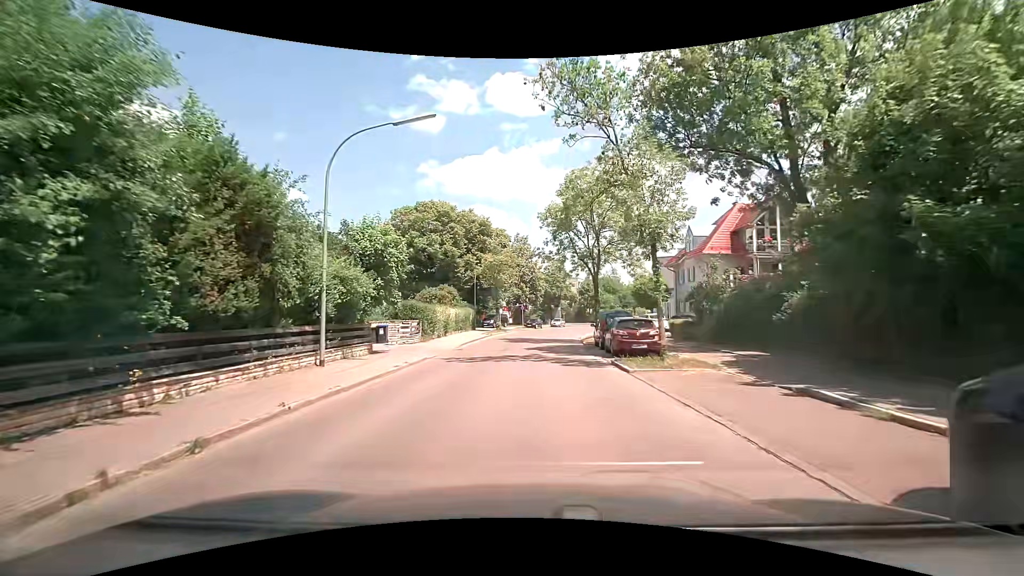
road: tertiary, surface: asphalt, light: Day
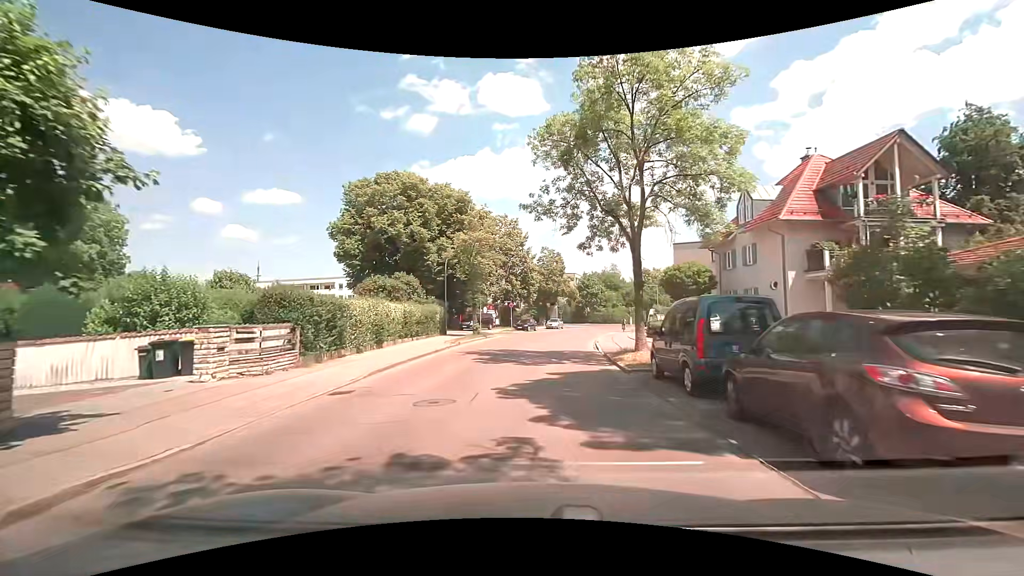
(+0.2, +14.1) m; +1°
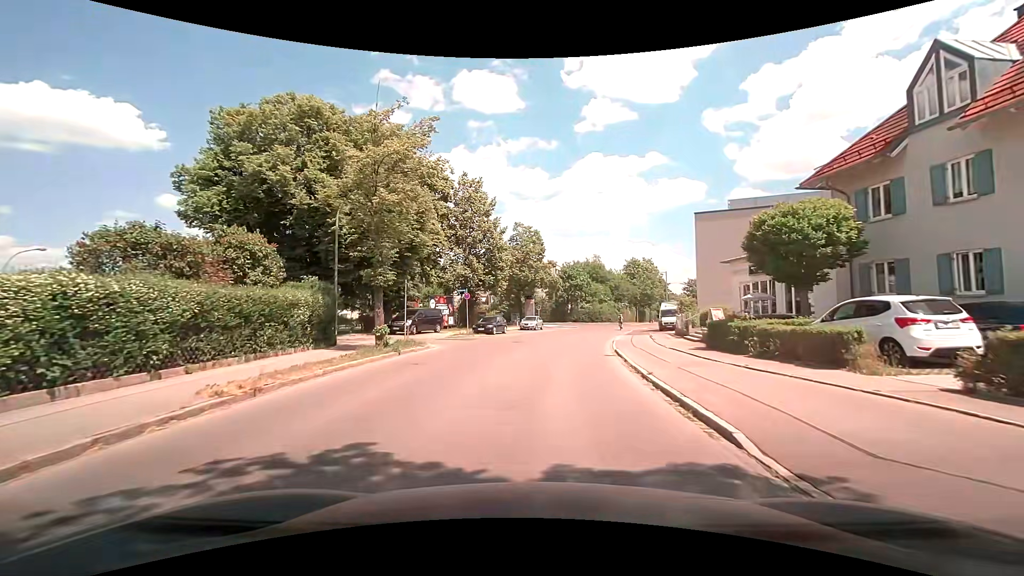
(+0.2, +18.1) m; +2°
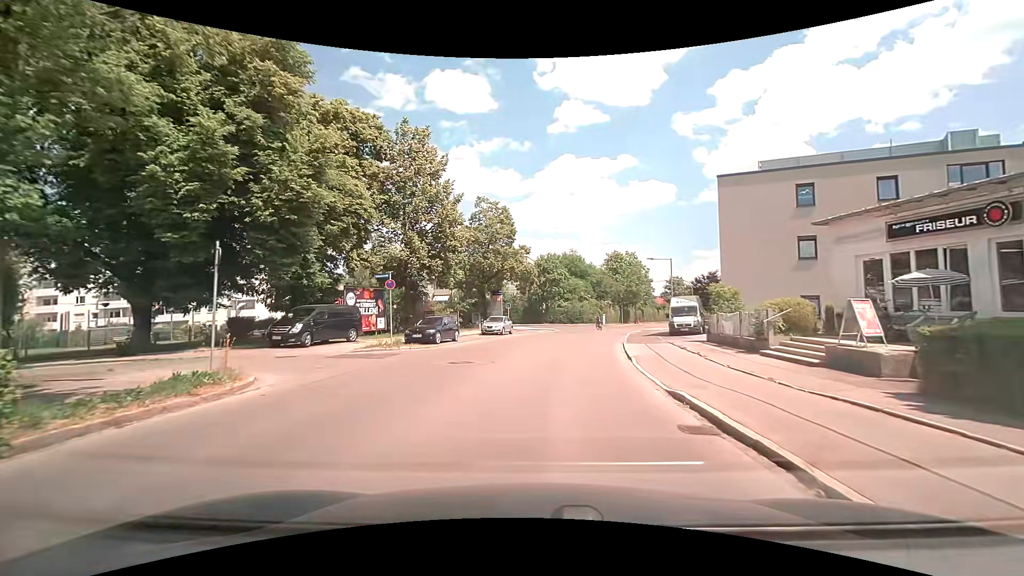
(+0.5, +12.8) m; +4°
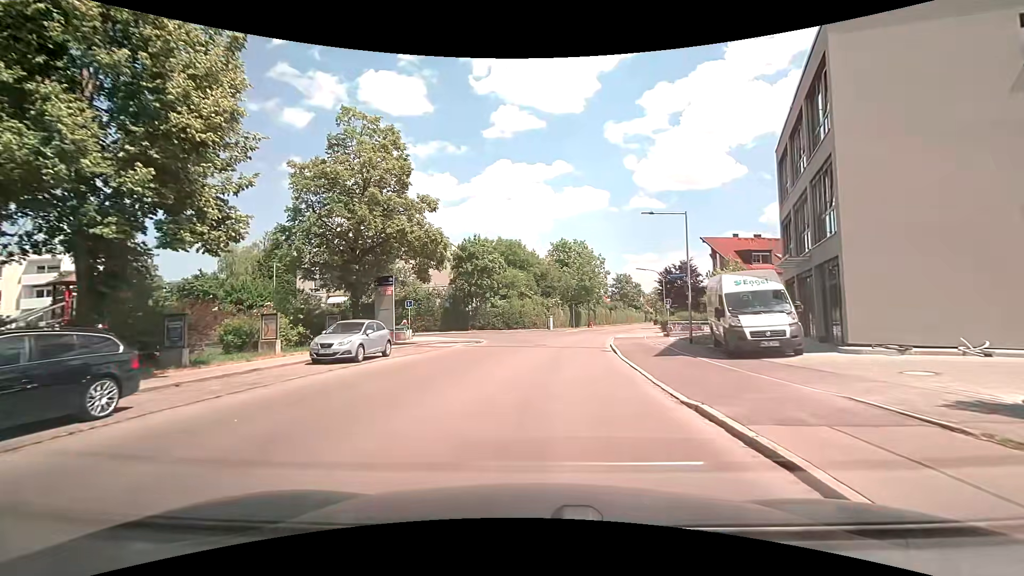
(+1.0, +19.9) m; +6°
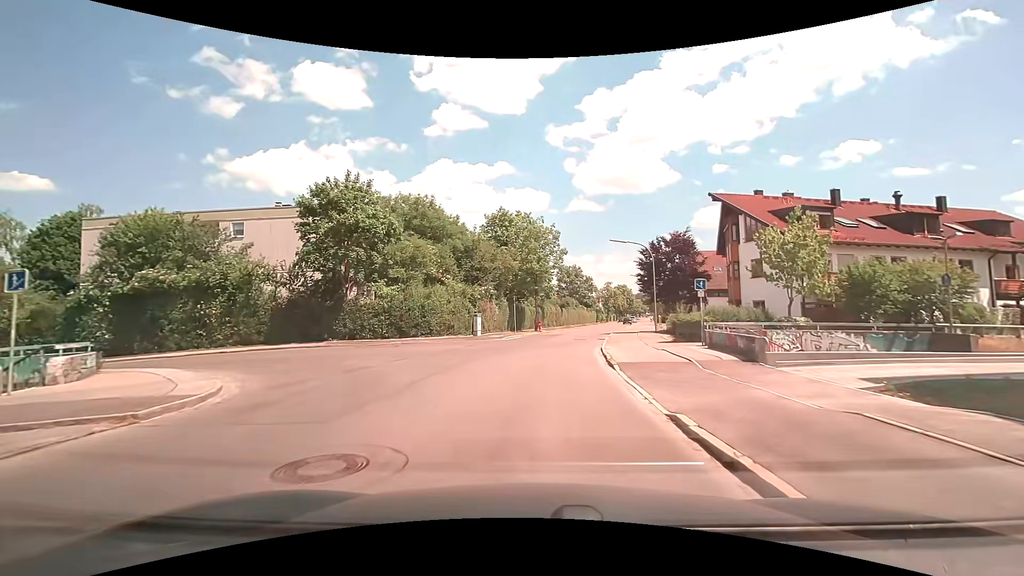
(+1.7, +22.5) m; +8°
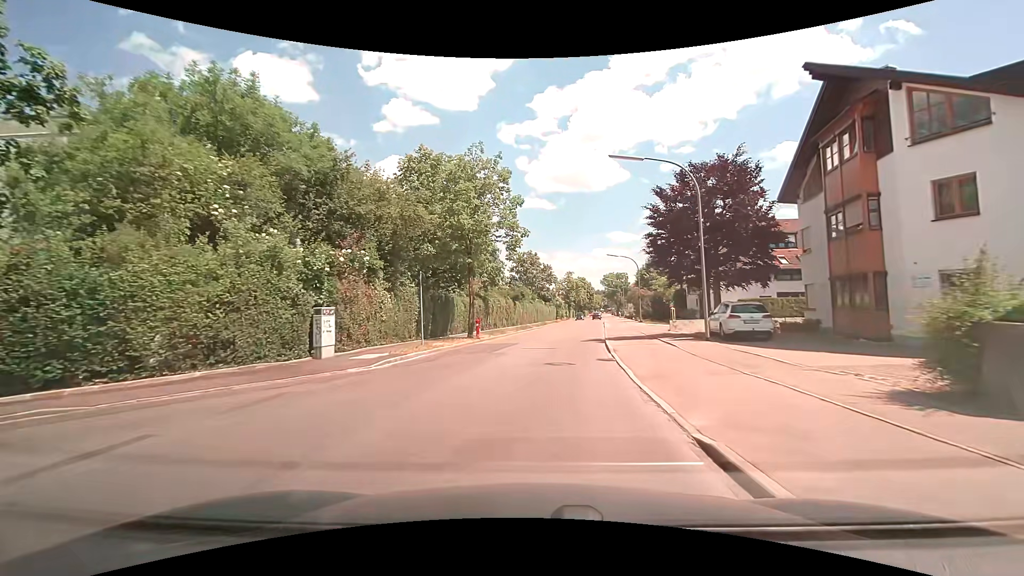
(+0.7, +20.0) m; +5°
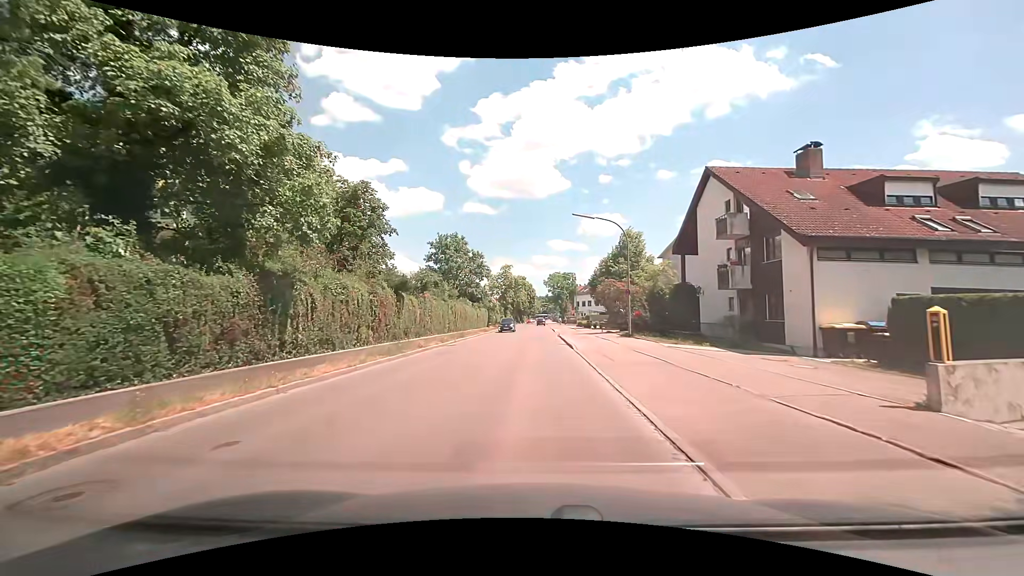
(+1.3, +23.8) m; +7°
(0, +10) (0, +20) (0, +30) (0, +40) (0, +50) (0, +60) (0, +70) (0, +80) (0, +90) (+1, +100) m
